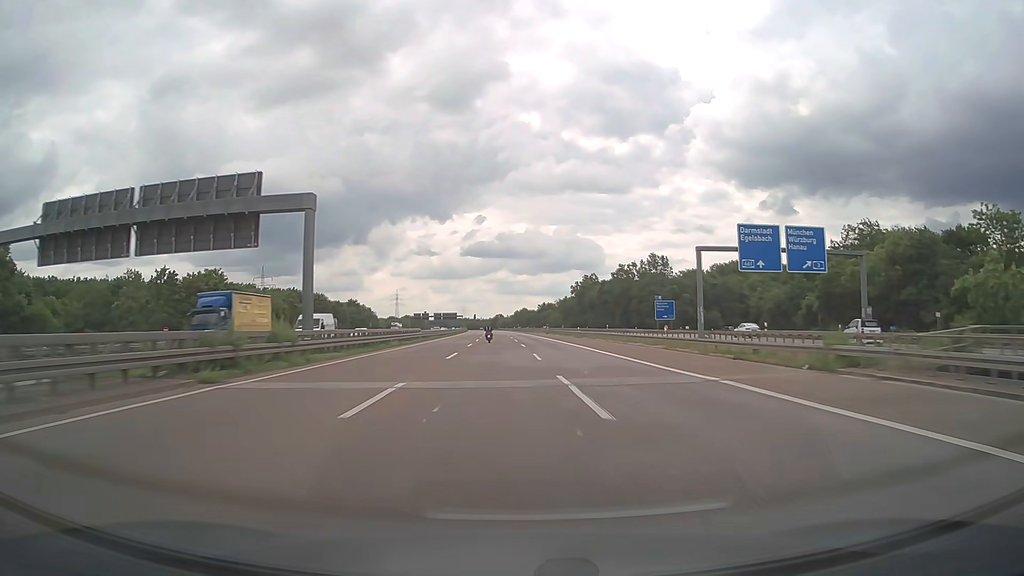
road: motorway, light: Day
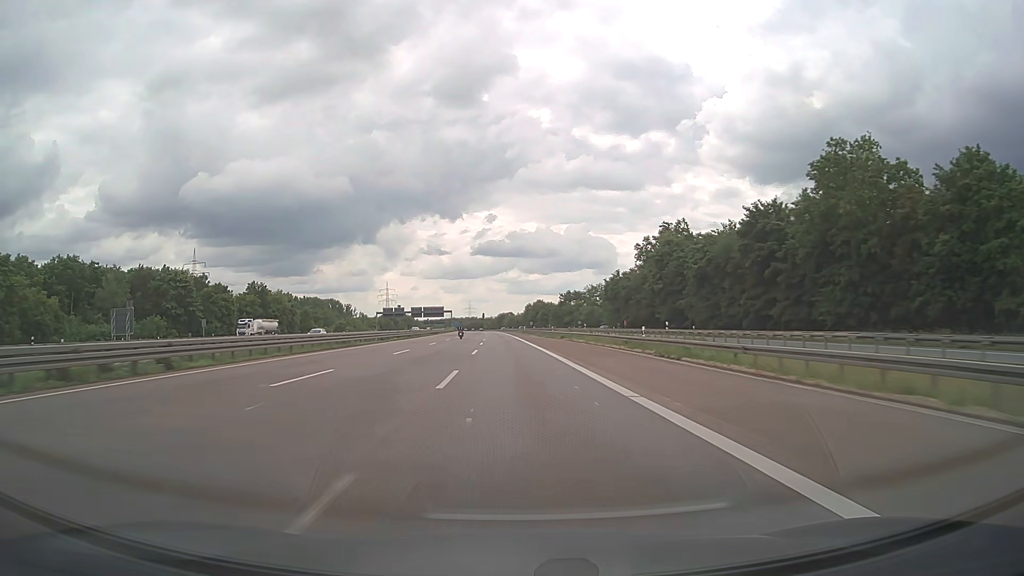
(+0.1, +103.1) m; -1°
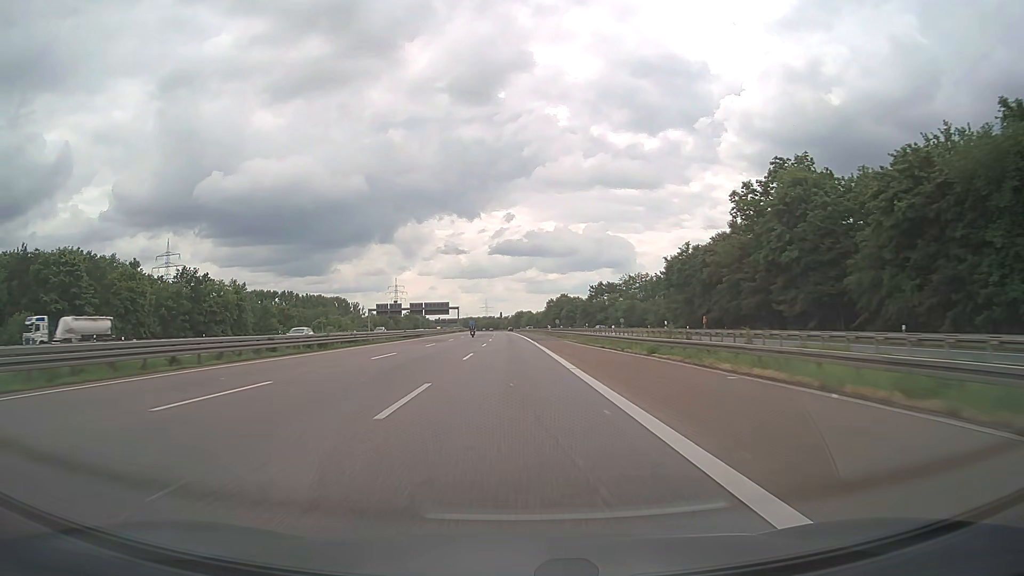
(-0.5, +41.2) m; -1°
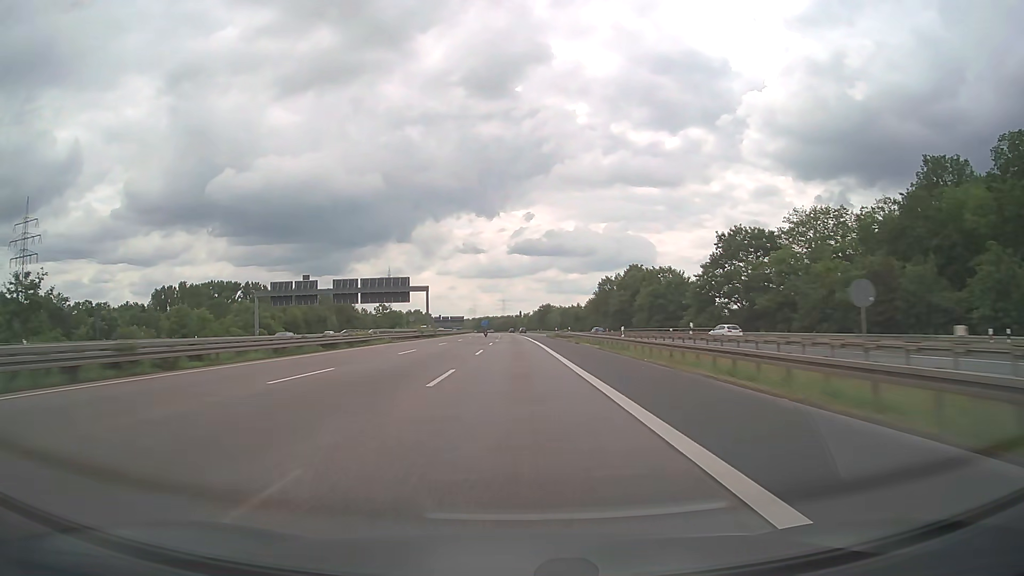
(-1.9, +103.2) m; -2°
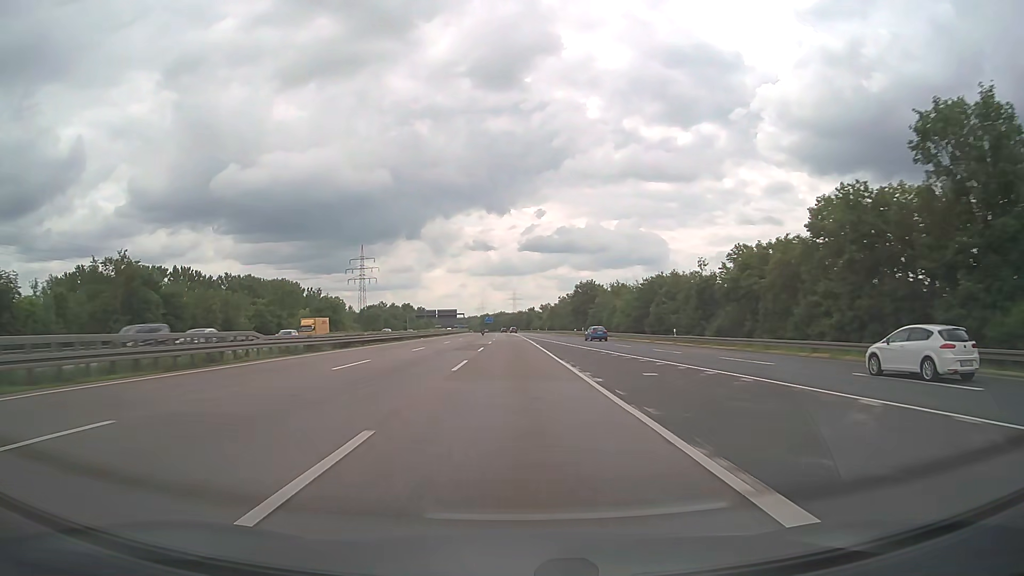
(-1.0, +103.4) m; -1°
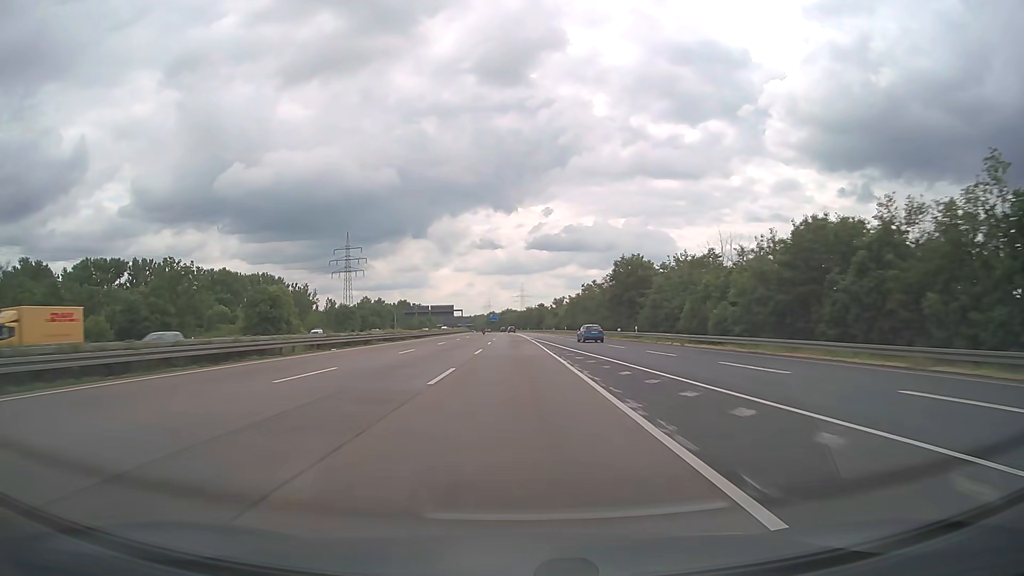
(-0.3, +41.3) m; -1°
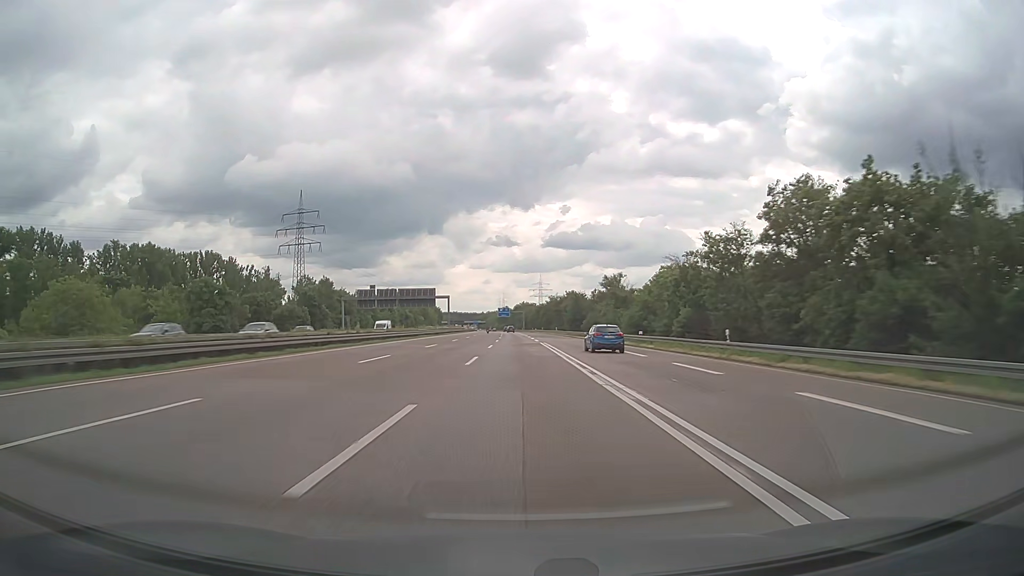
(-1.1, +82.7) m; -1°
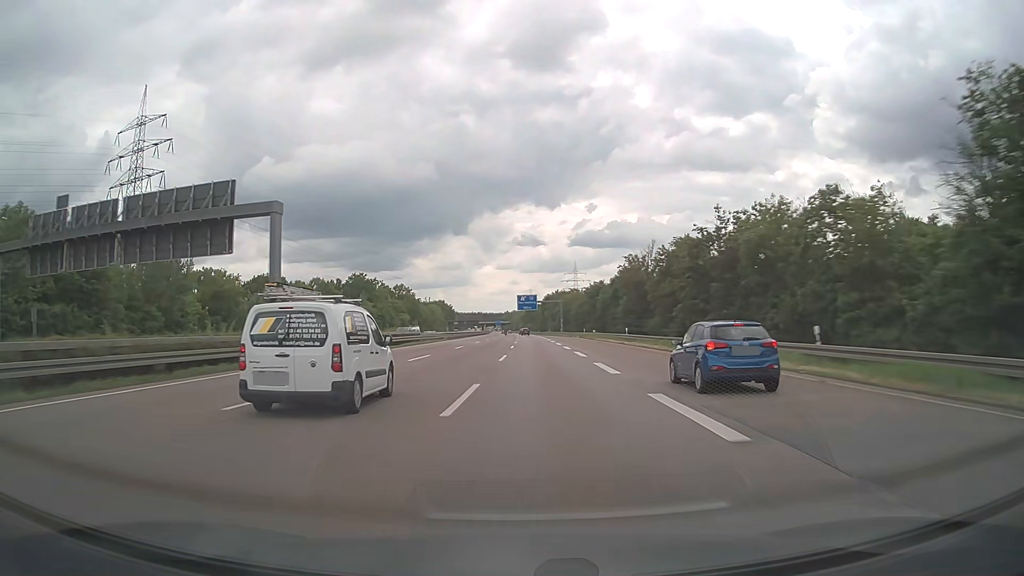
(-1.1, +103.3) m; -2°
(0, +10) (0, +20) (0, +30) (-1, +40) (-1, +50) (-1, +60) (-2, +70) (-2, +80) (-2, +90) (-3, +100) m
